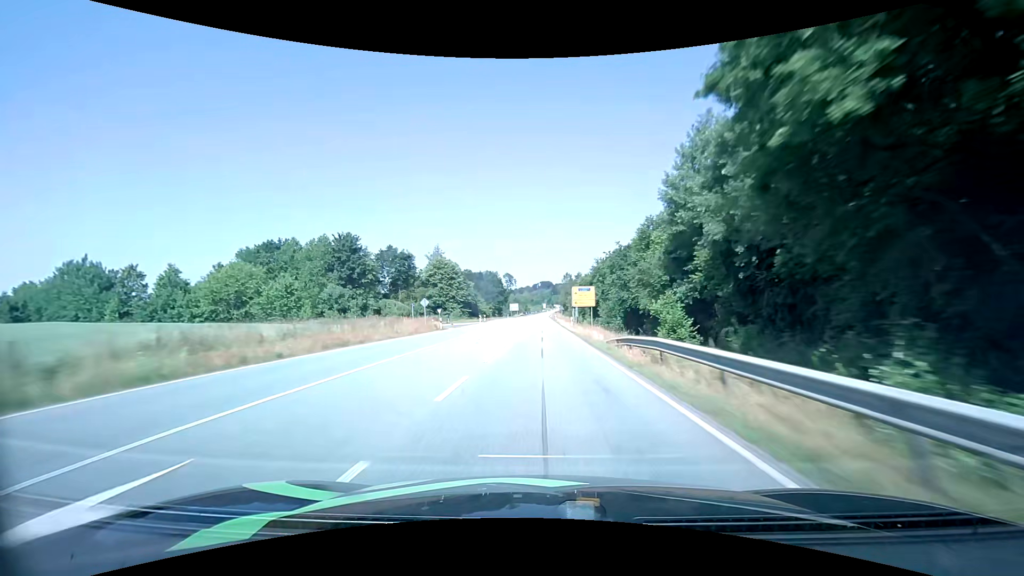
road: primary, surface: asphalt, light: Day
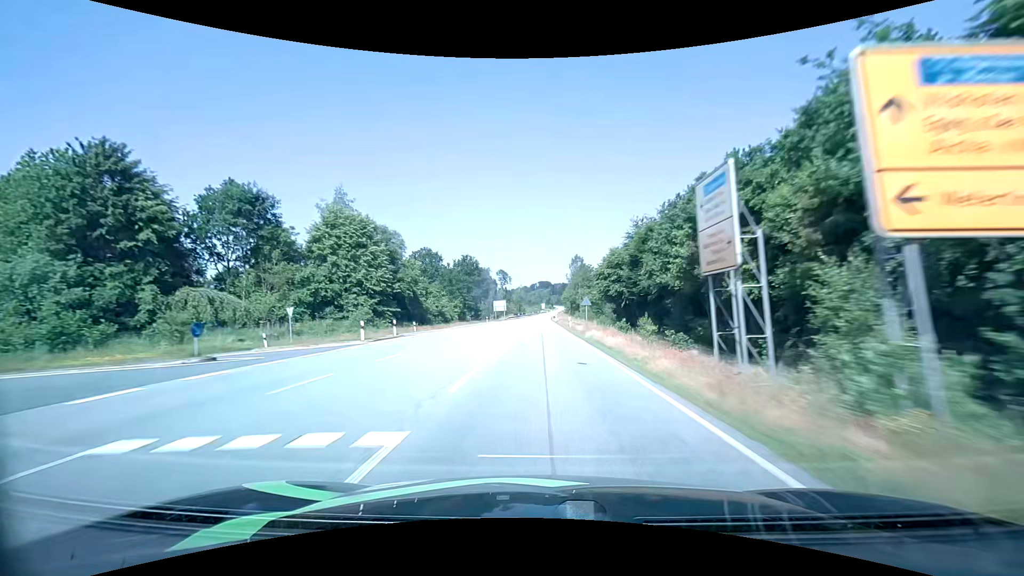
(+0.2, +52.8) m; 0°
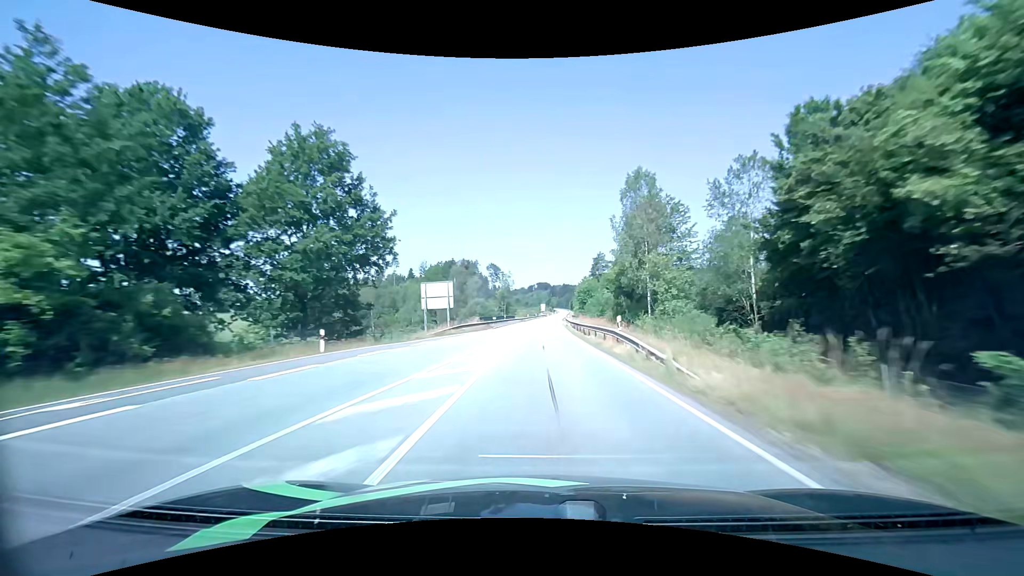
(-0.3, +69.6) m; 0°
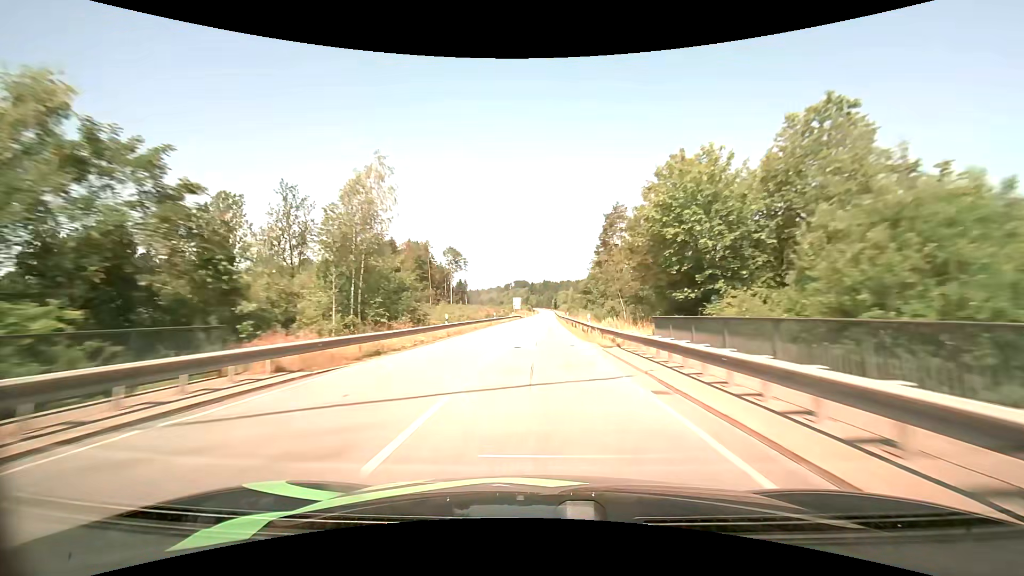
(+1.9, +86.7) m; +2°
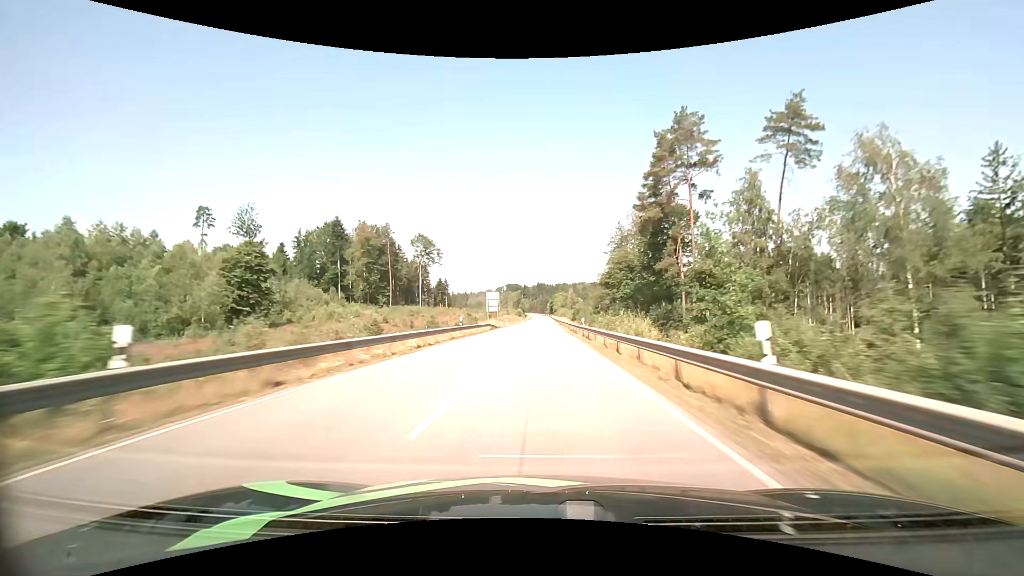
(+0.4, +53.0) m; +1°
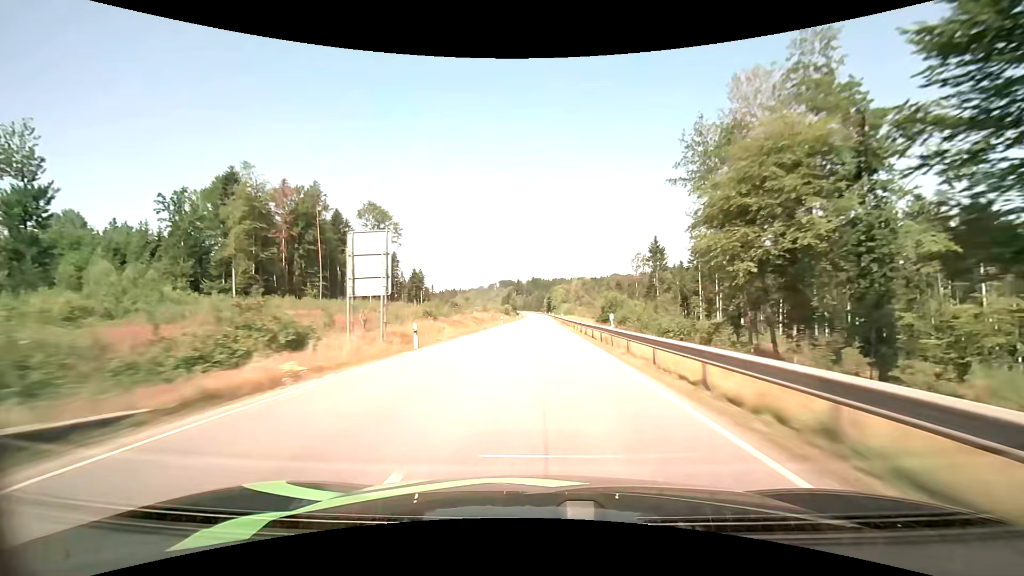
(+0.3, +53.6) m; 0°
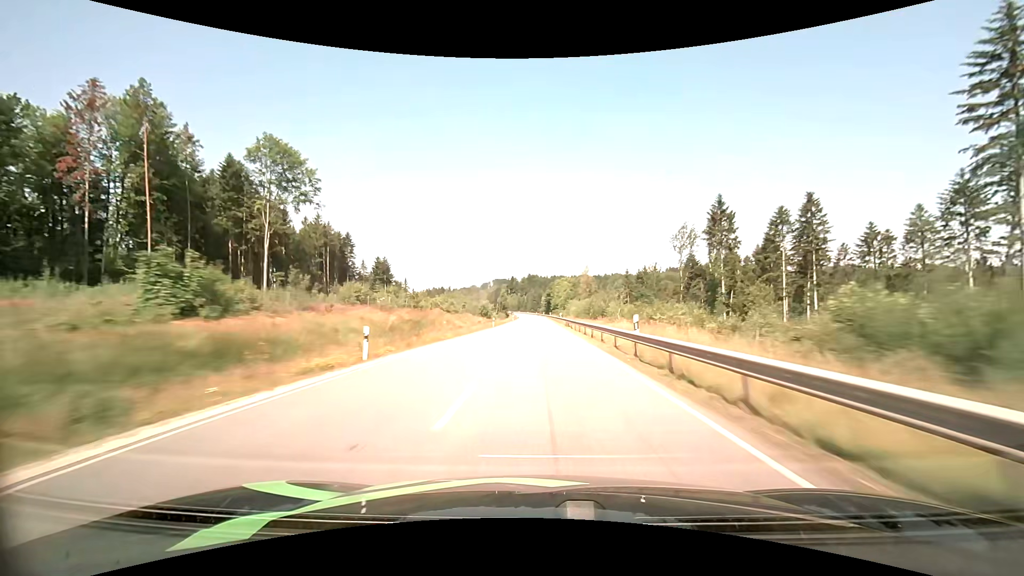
(+0.2, +54.1) m; 0°
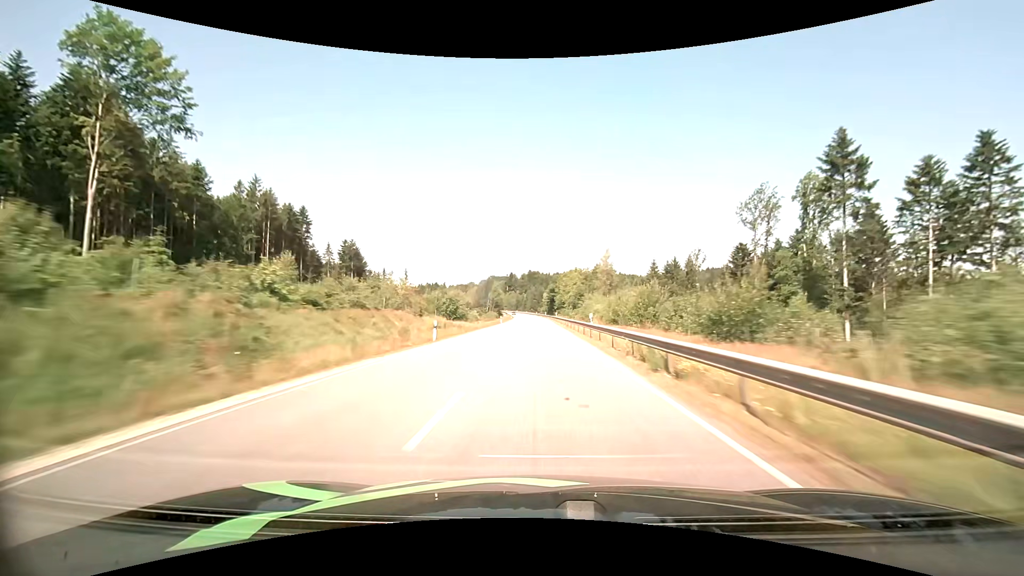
(0.0, +36.3) m; 0°
(0, +10) (0, +20) (0, +30) (0, +40) (0, +50) (0, +60) (0, +70) (0, +80) (0, +90) (0, +100) m
